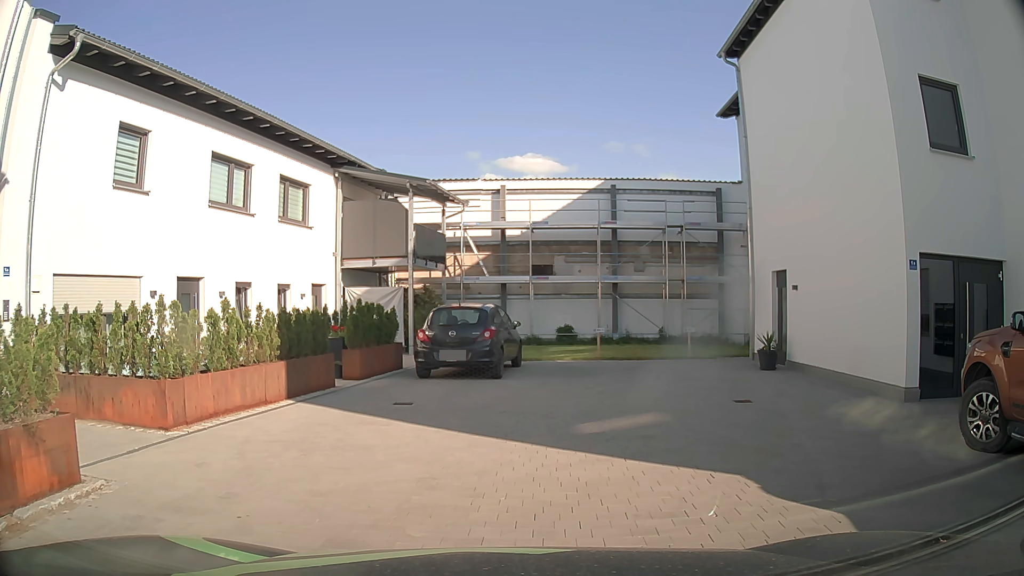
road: tertiary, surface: asphalt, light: Day
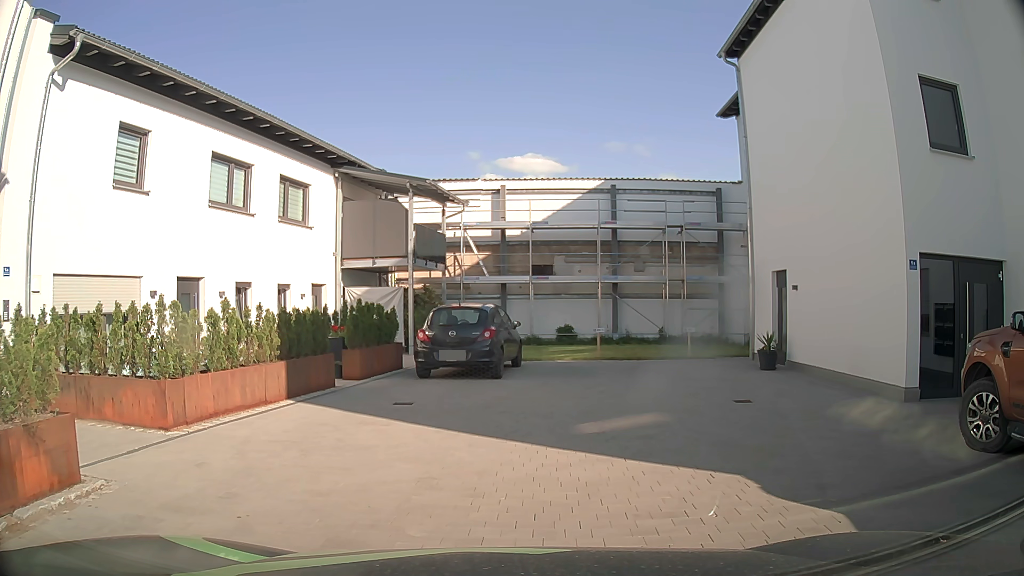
(0.0, 0.0) m; 0°
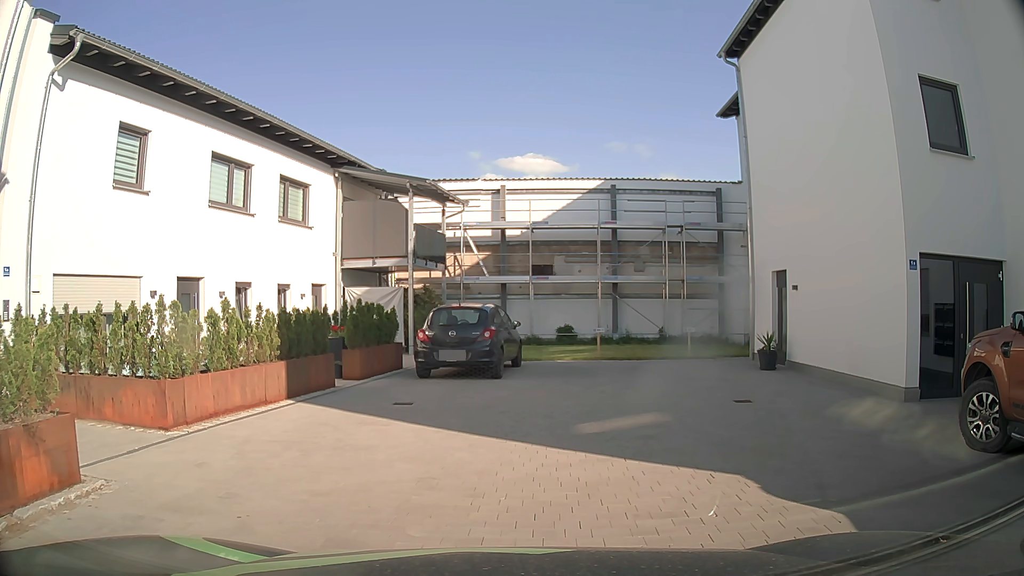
(0.0, 0.0) m; 0°
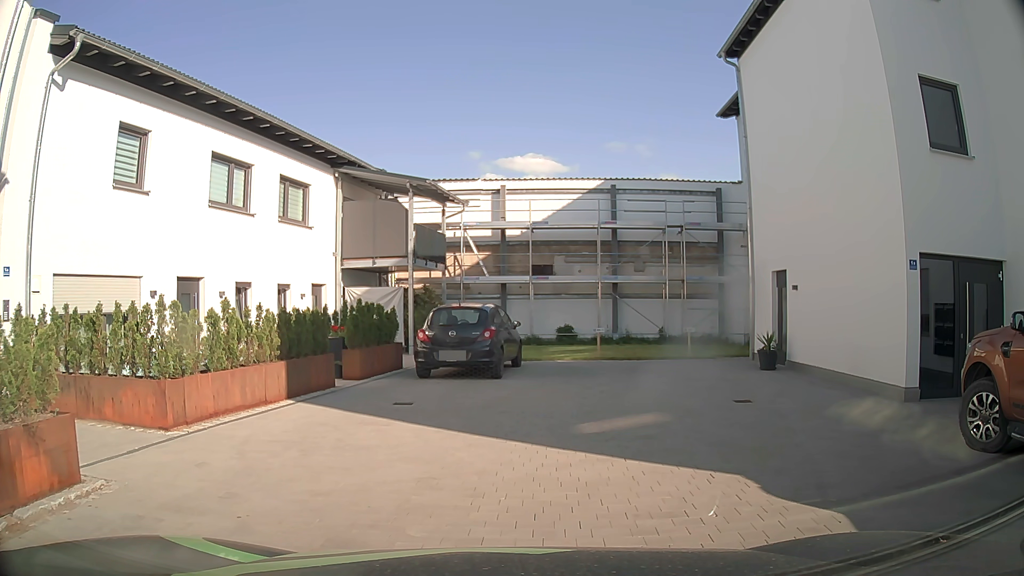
(0.0, 0.0) m; 0°
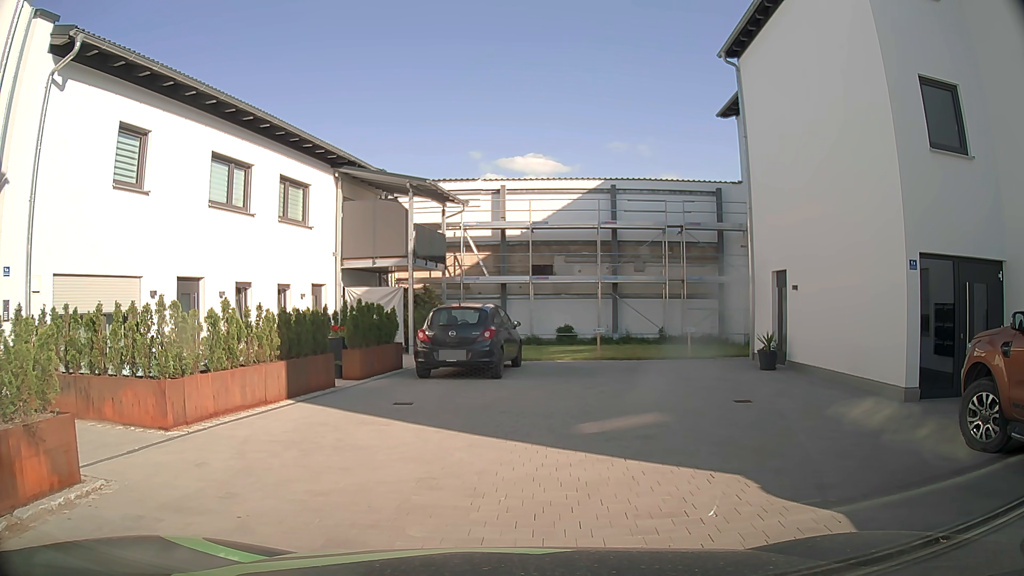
(0.0, 0.0) m; 0°
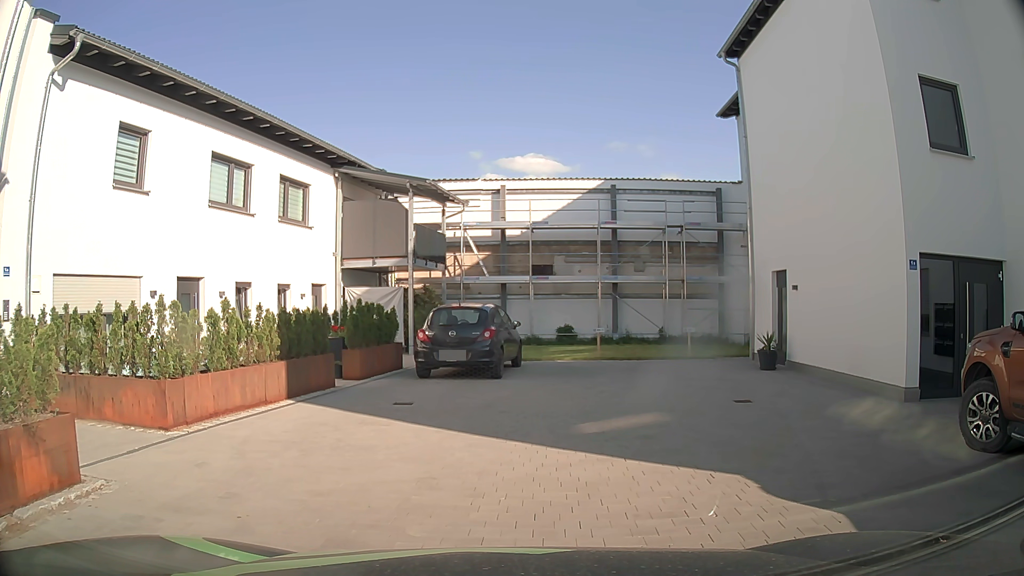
(0.0, 0.0) m; 0°
